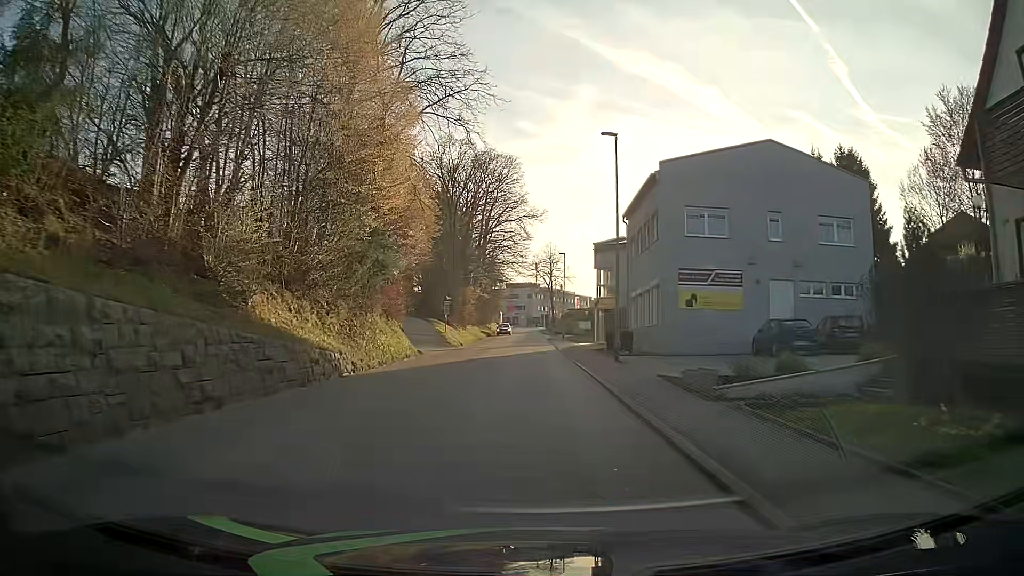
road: tertiary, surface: asphalt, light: Day
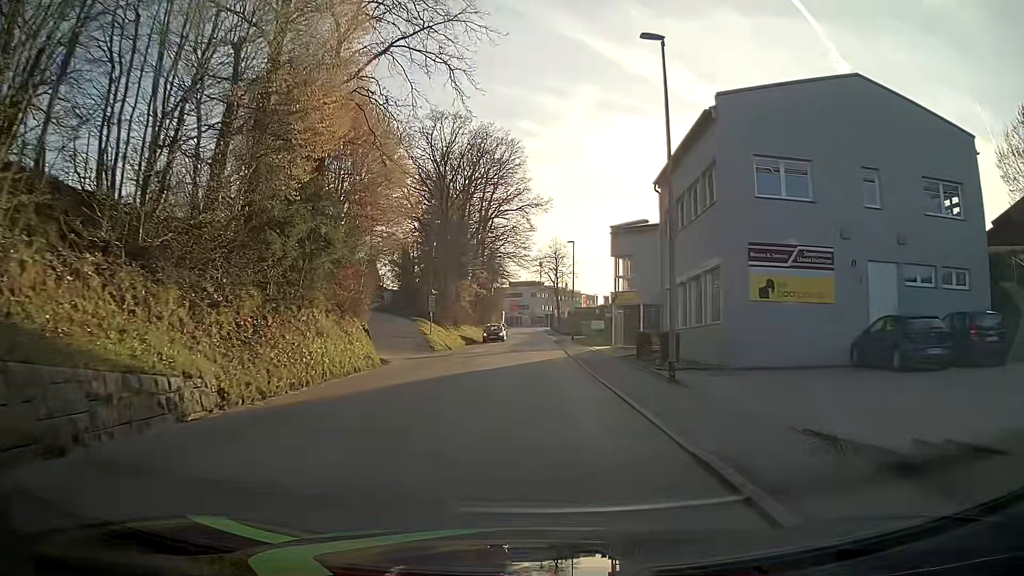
(-0.1, +8.9) m; -1°
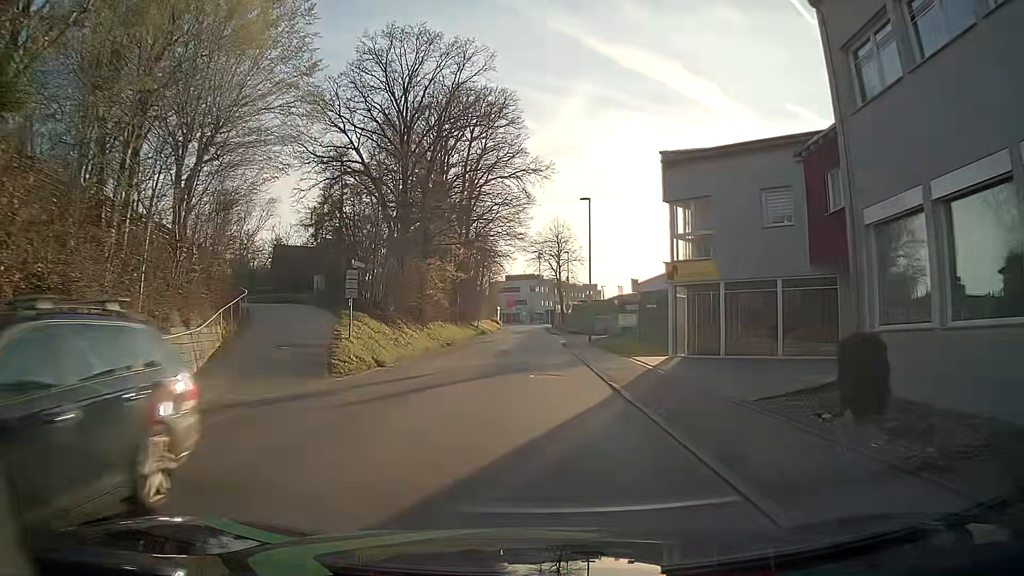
(0.0, +17.9) m; 0°
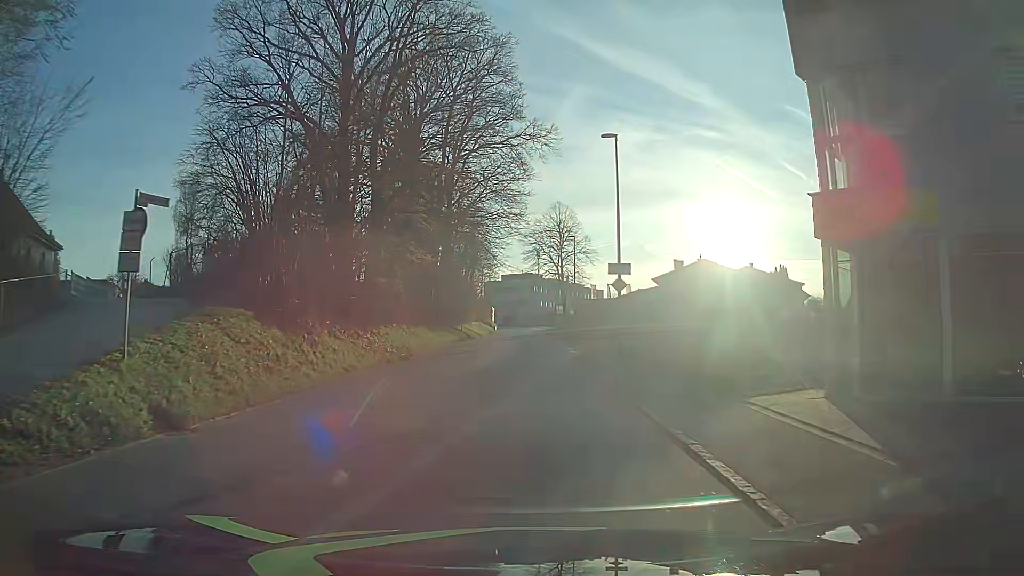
(-0.1, +13.5) m; 0°
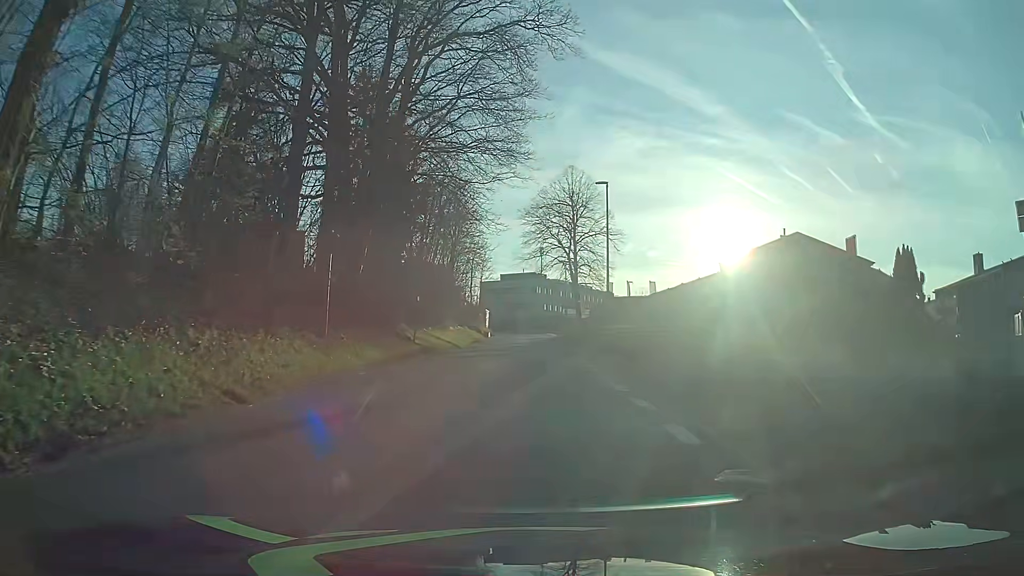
(-0.2, +22.3) m; 0°
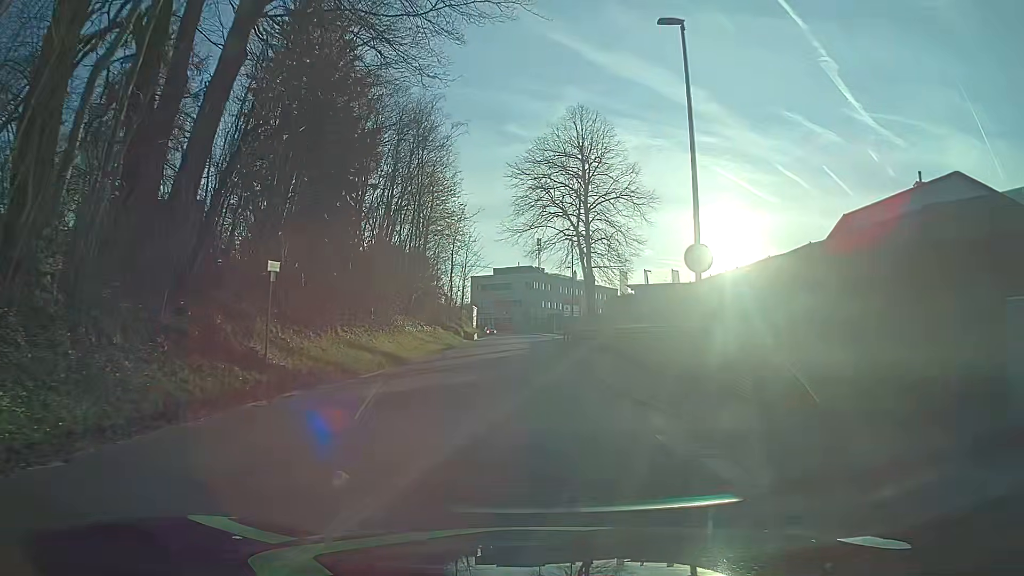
(0.0, +17.7) m; 0°
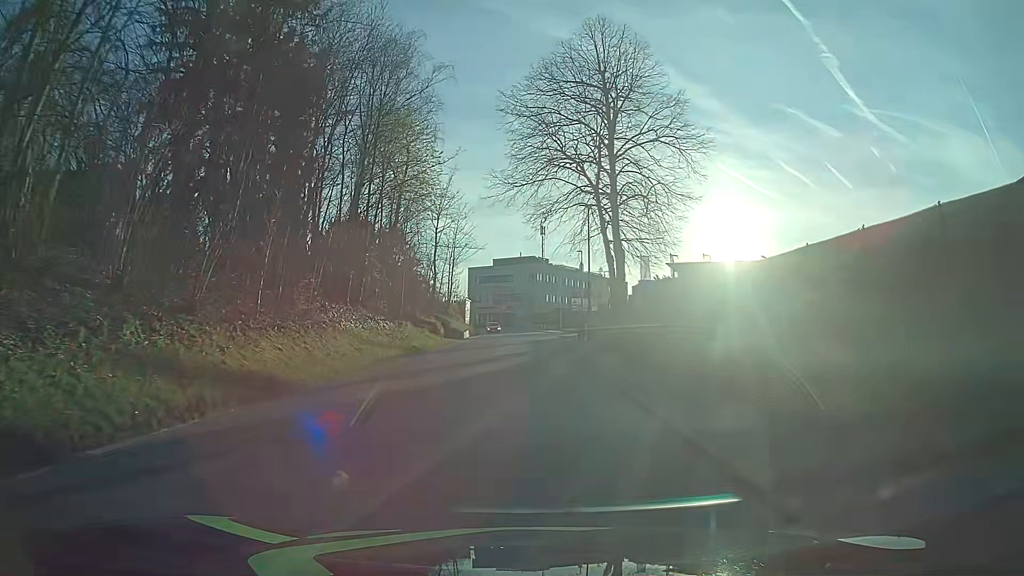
(-0.1, +13.4) m; -1°
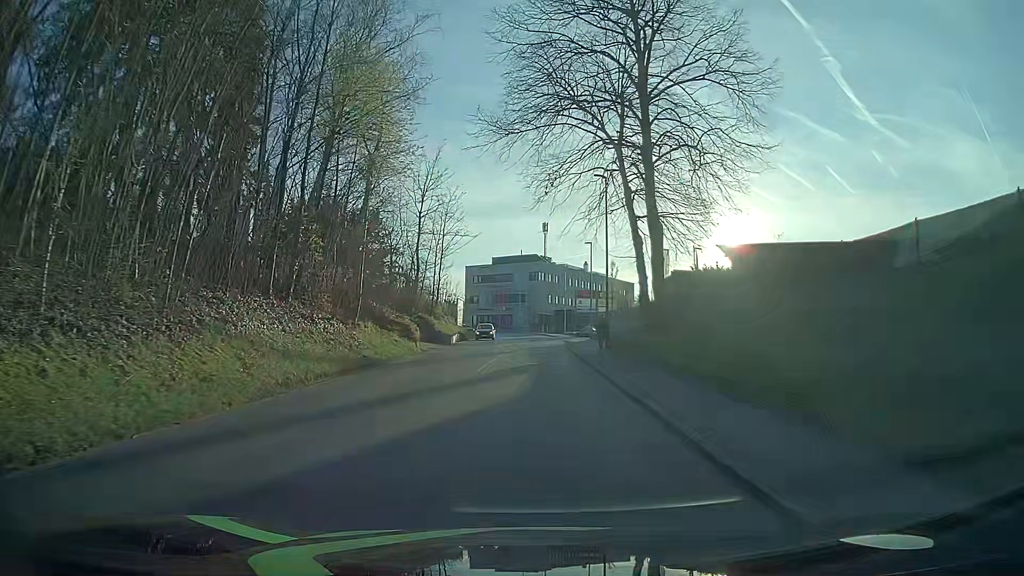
(0.0, +9.0) m; 0°
(0, +10) (0, +20) (0, +30) (0, +40) (+1, +50) (+1, +60) (+1, +70) (0, +80) (-1, +90) (-2, +100) m
